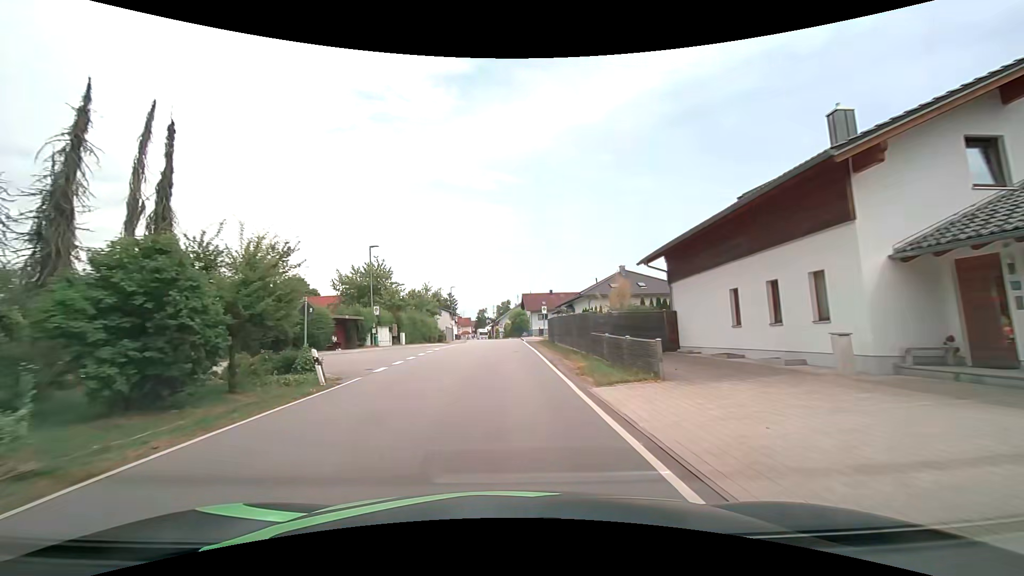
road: secondary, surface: asphalt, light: Day
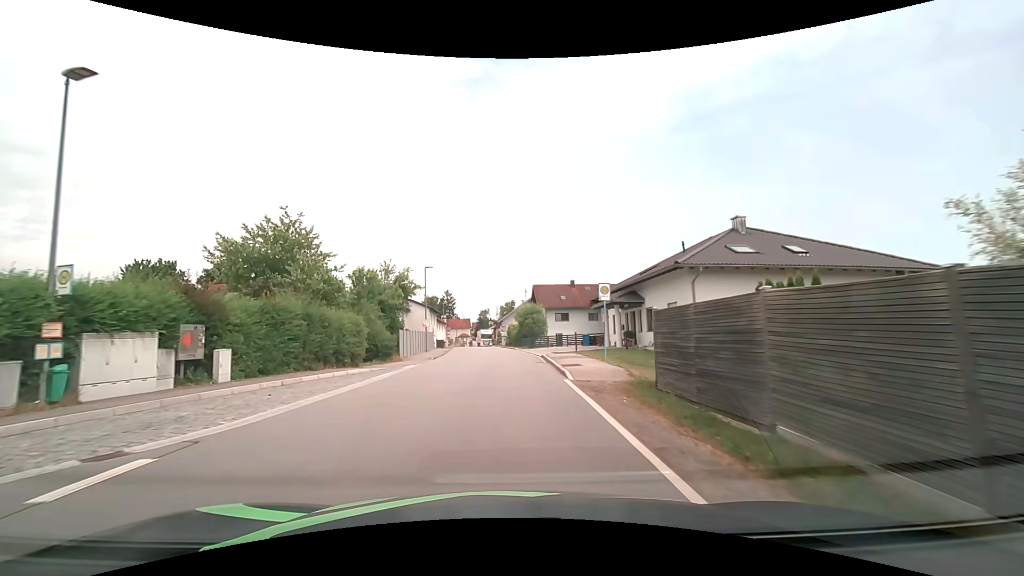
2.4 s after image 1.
(-0.3, +28.0) m; -1°
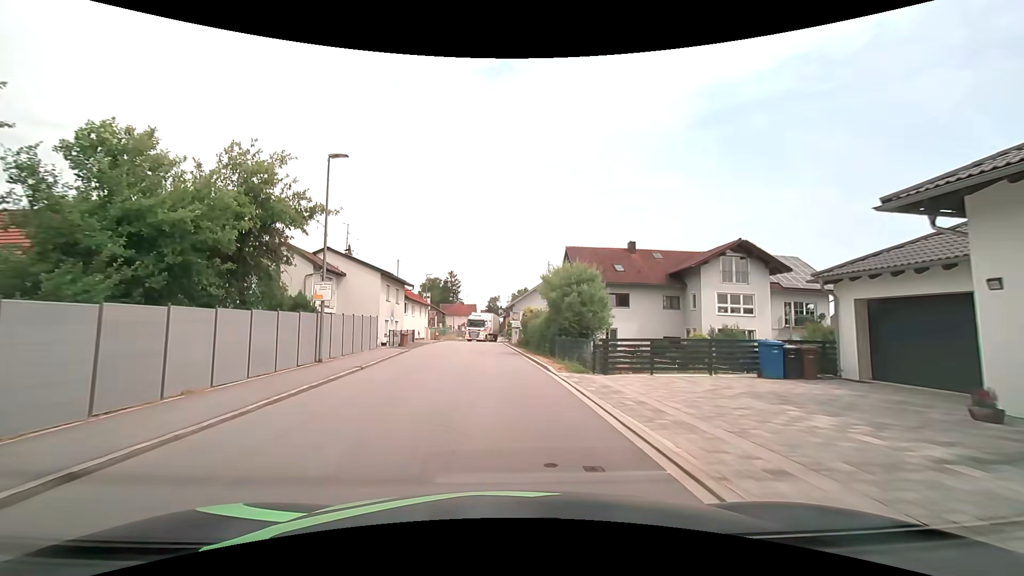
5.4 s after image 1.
(-0.3, +29.5) m; -1°
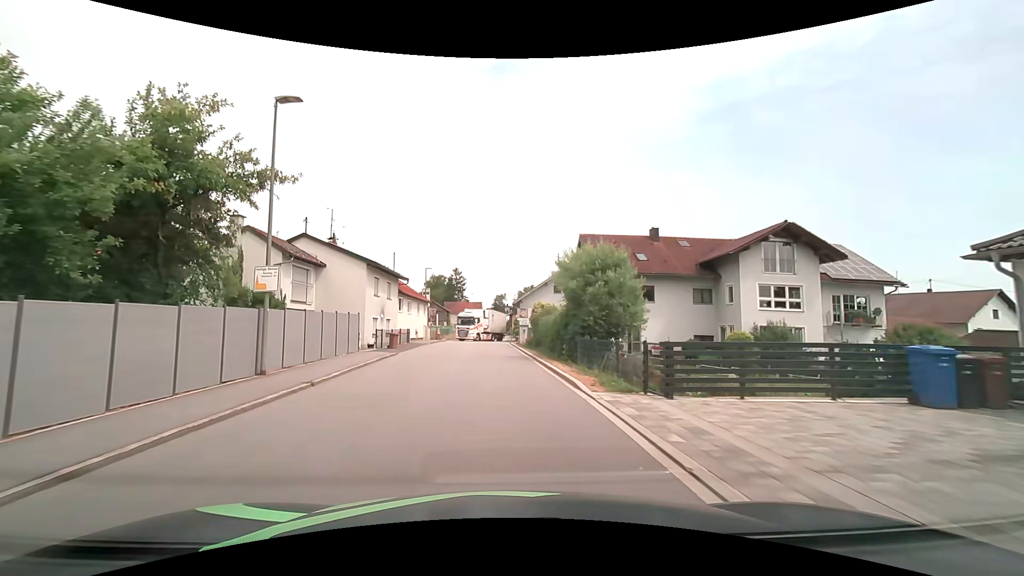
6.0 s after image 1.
(0.0, +5.1) m; -1°
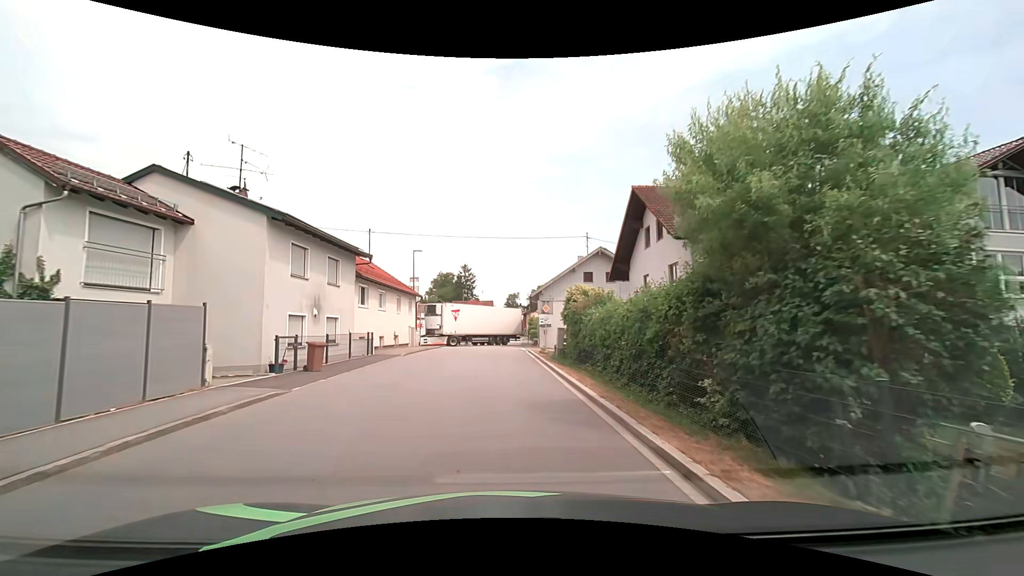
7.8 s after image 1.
(-0.2, +13.9) m; -1°
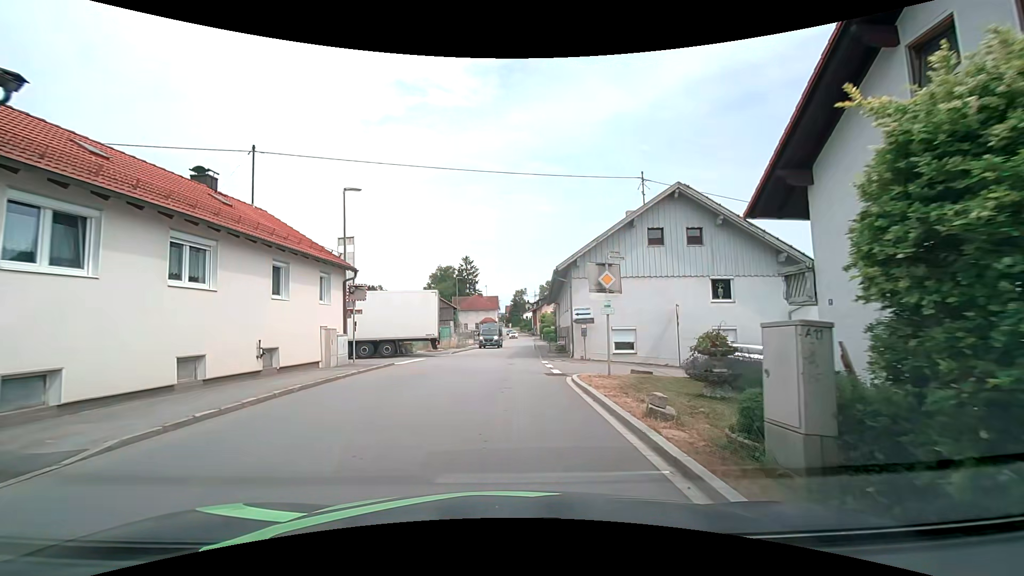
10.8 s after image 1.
(-0.2, +18.7) m; -2°
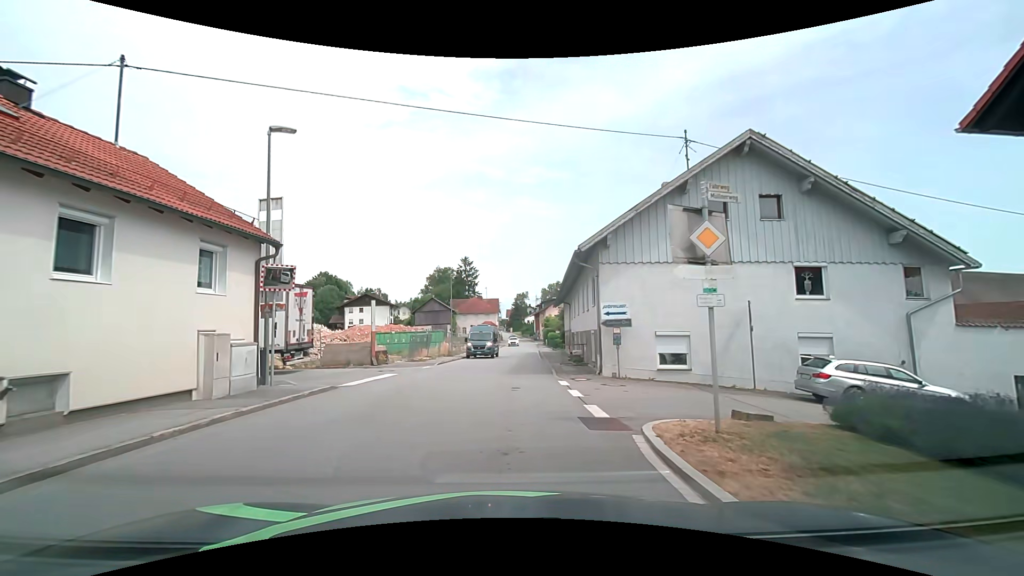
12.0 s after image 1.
(+0.1, +7.6) m; +1°
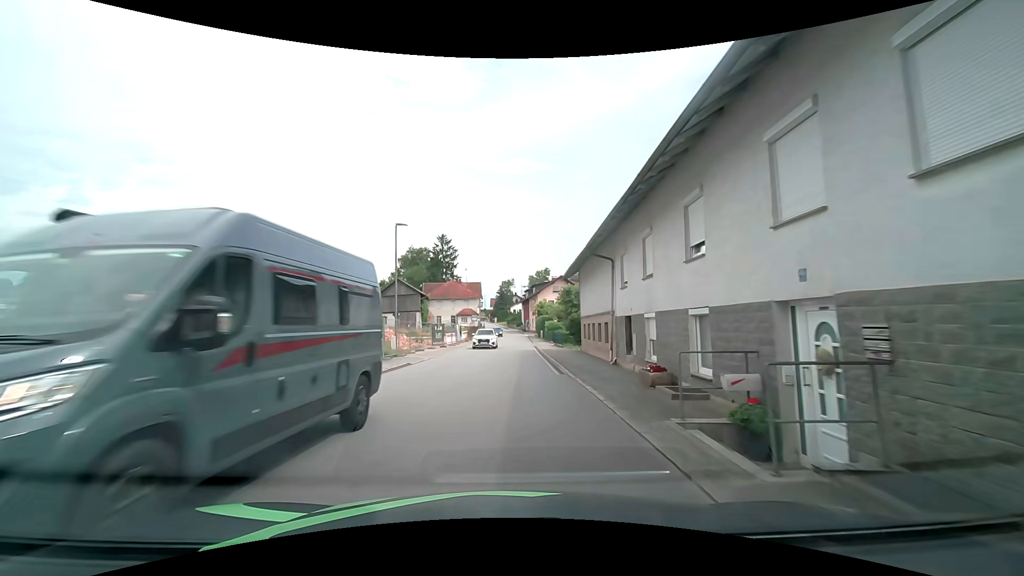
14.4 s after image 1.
(+0.1, +20.5) m; +2°
(0, +10) (0, +20) (+1, +30) (+1, +40) (+1, +50) (+1, +60) (+1, +70) (+1, +80) (+1, +90) (0, +100) m
